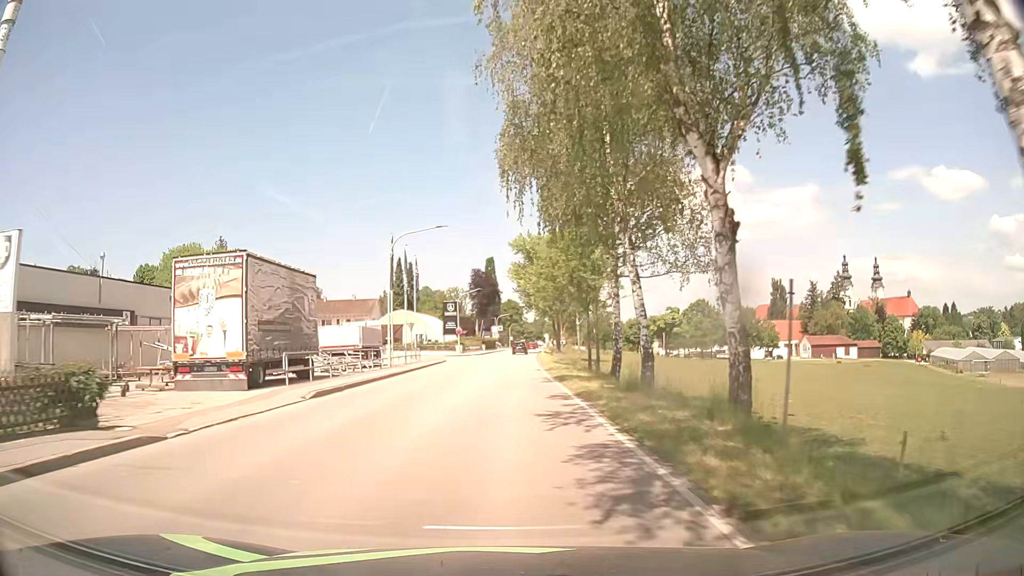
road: secondary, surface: asphalt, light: Day
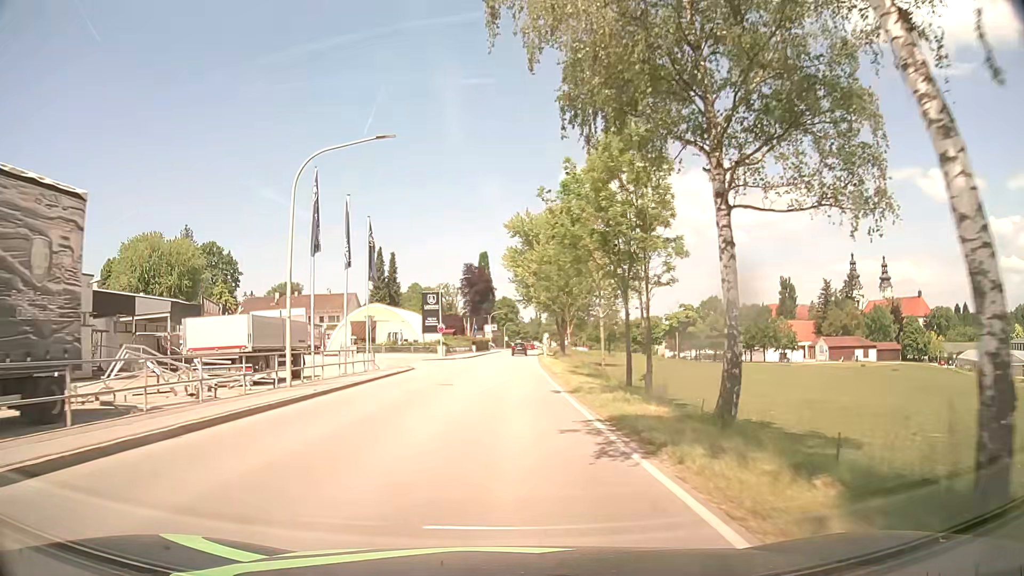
(0.0, +15.6) m; +1°
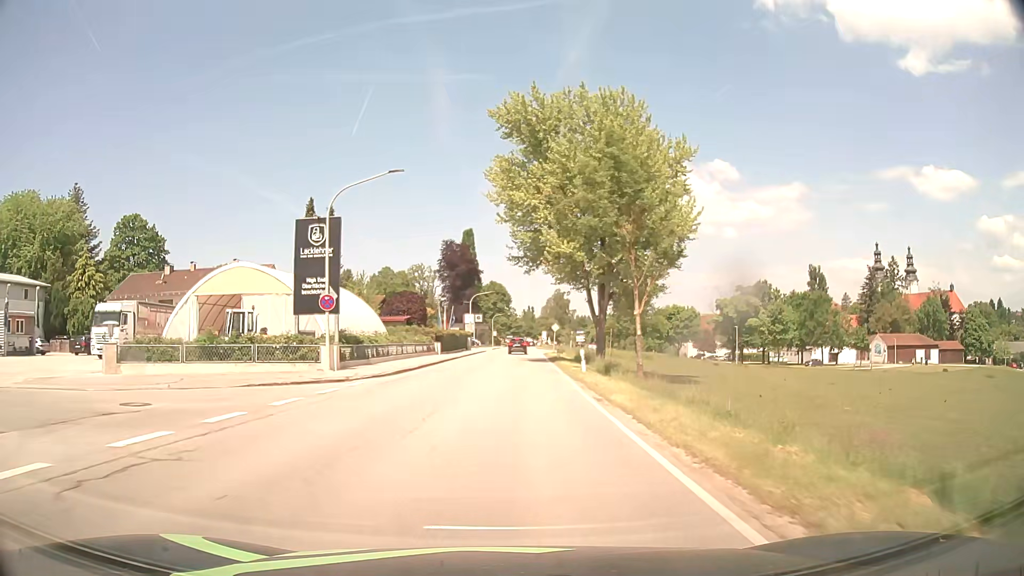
(+0.1, +38.3) m; +1°
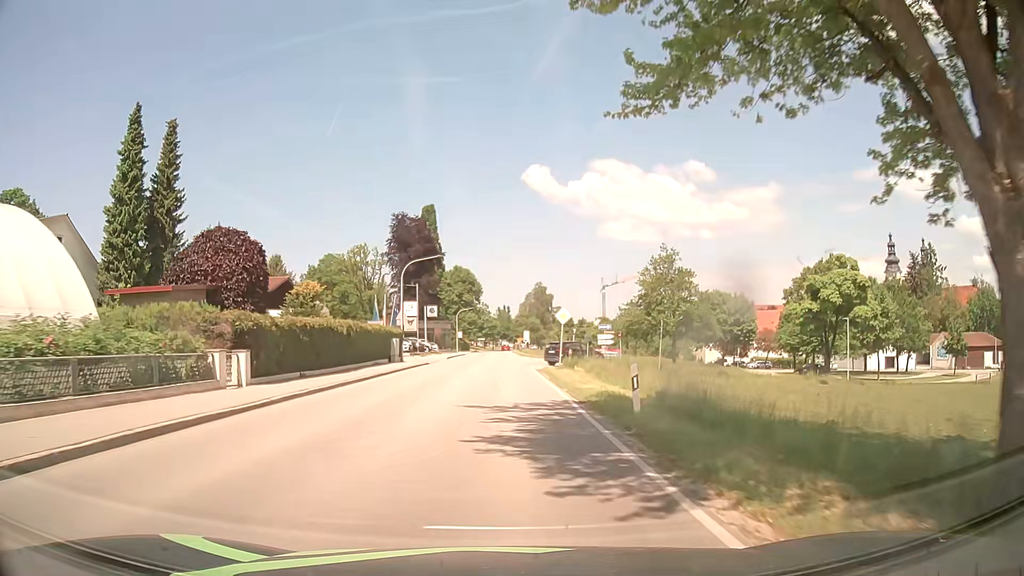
(+1.1, +37.1) m; +2°
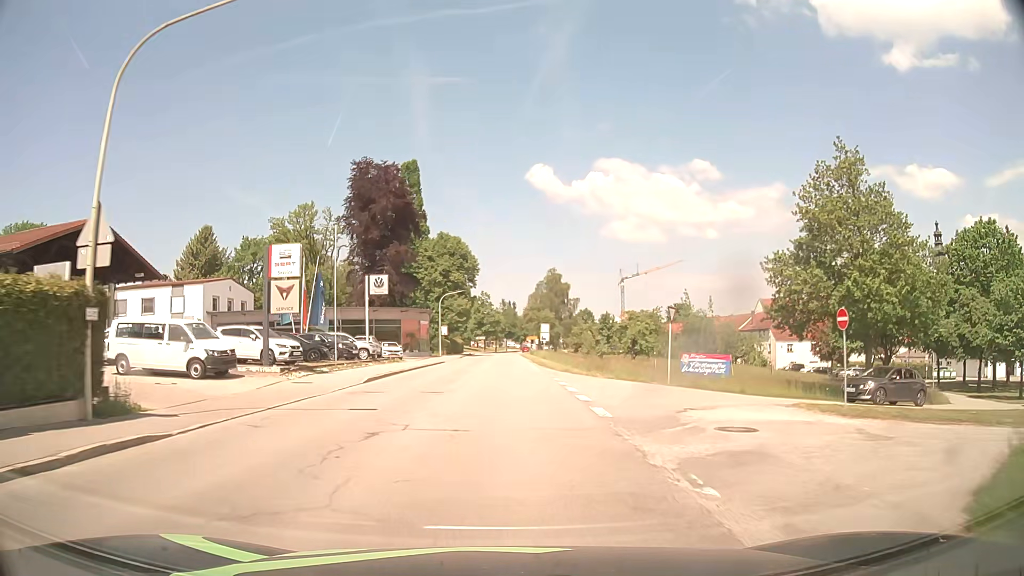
(-0.1, +36.3) m; 0°
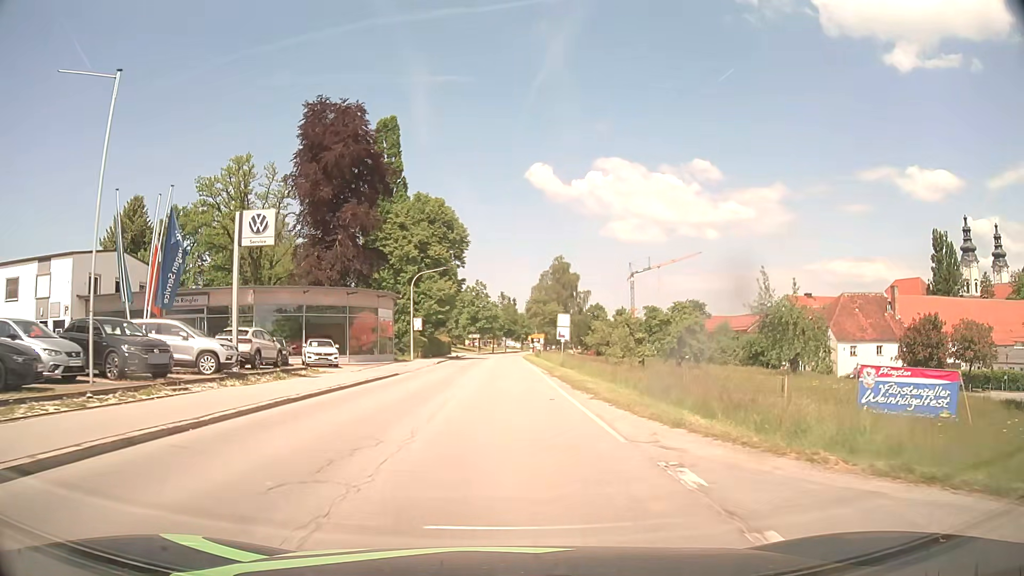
(+0.1, +21.9) m; 0°
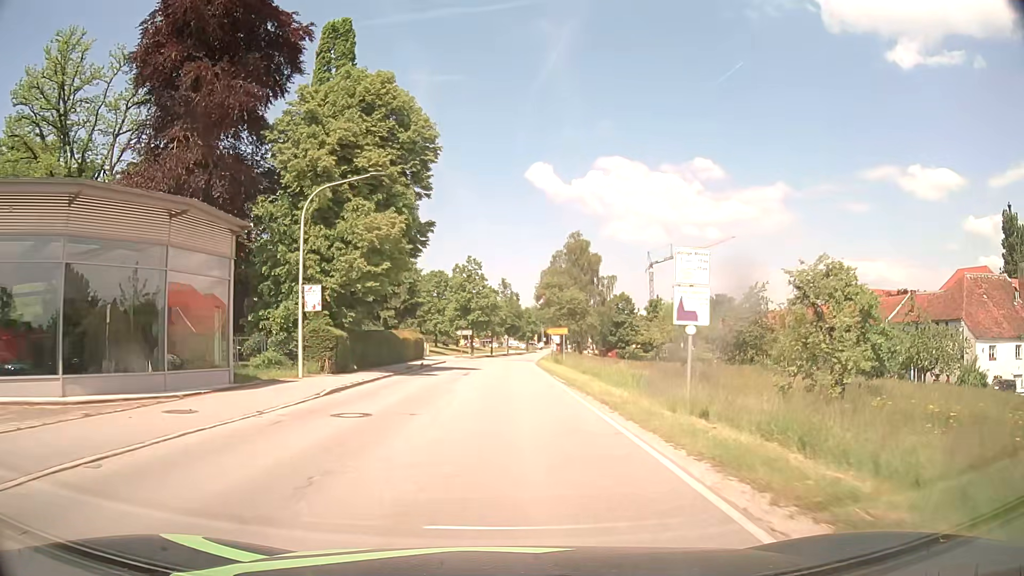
(-0.1, +29.6) m; 0°
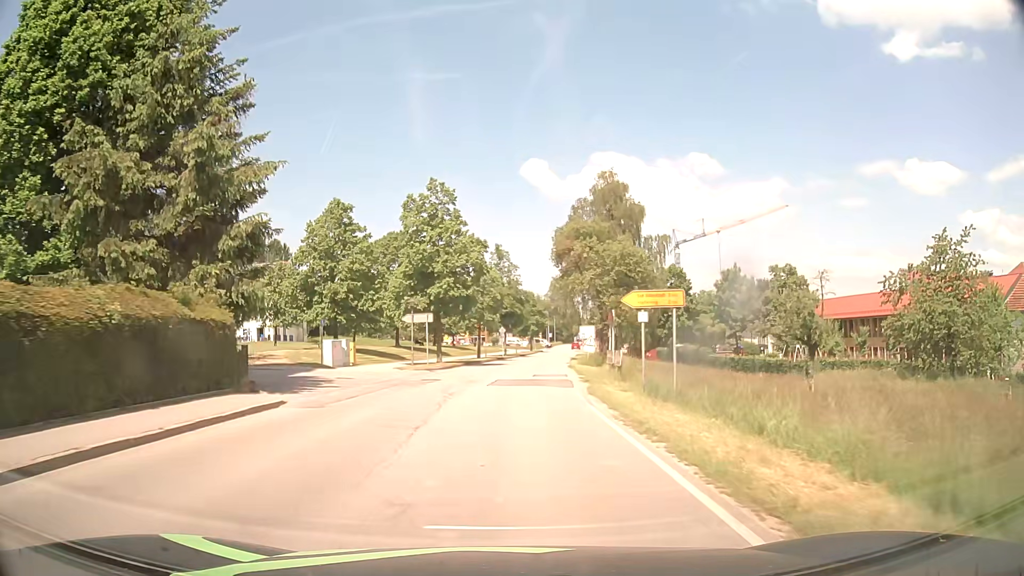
(+0.2, +37.6) m; 0°
